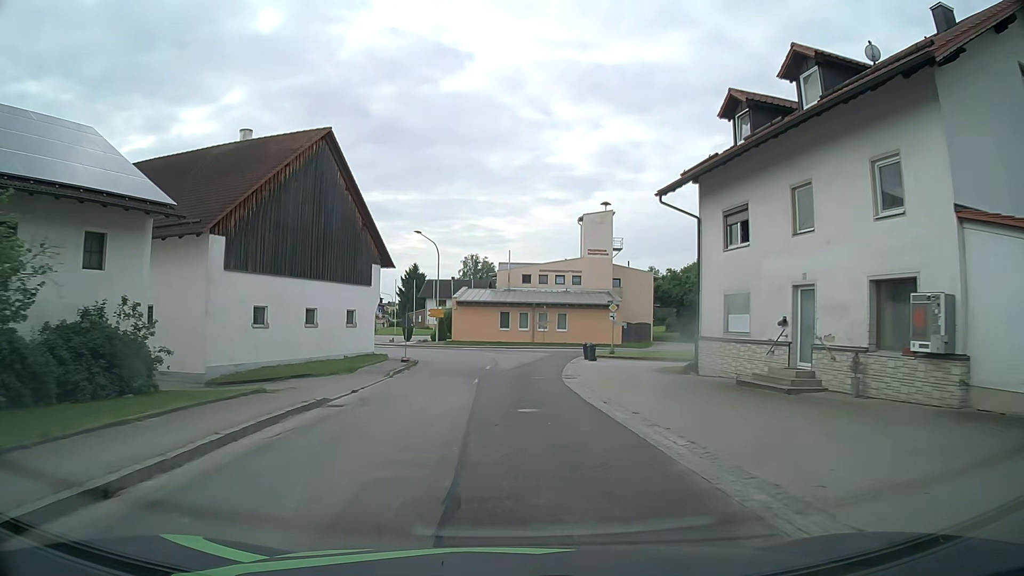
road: tertiary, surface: asphalt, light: Day
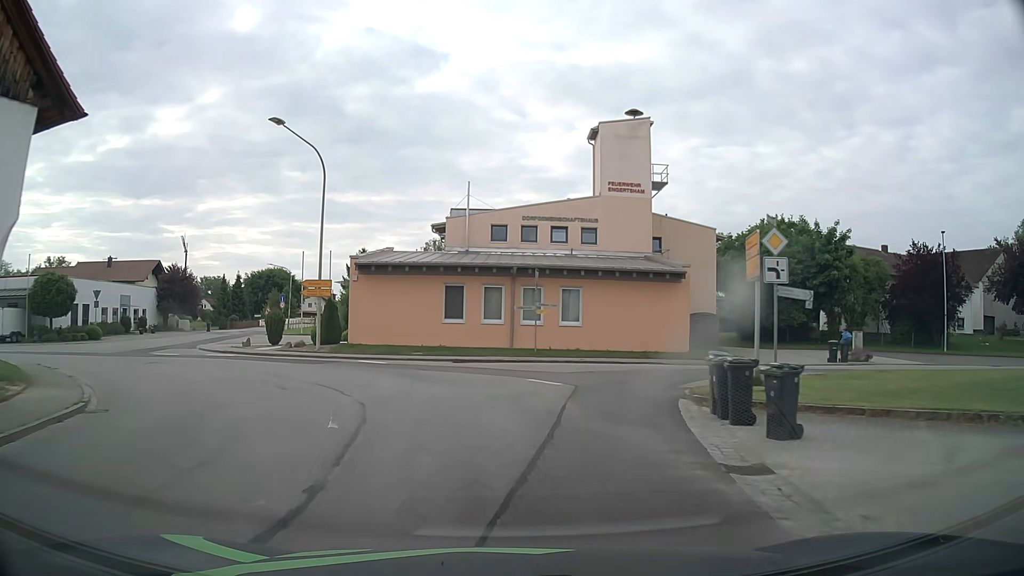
(+0.7, +29.5) m; +3°
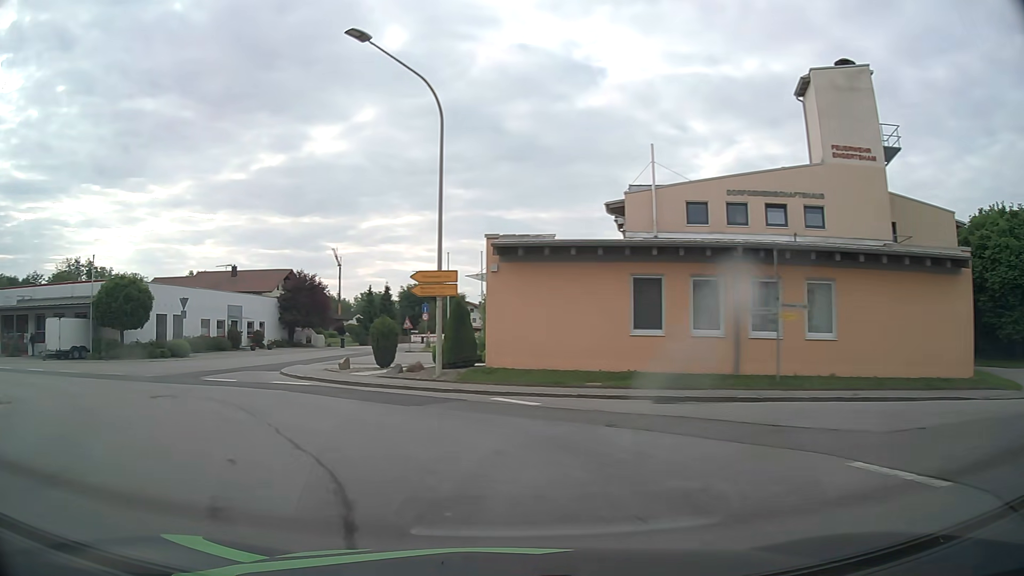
(-1.1, +10.0) m; -16°
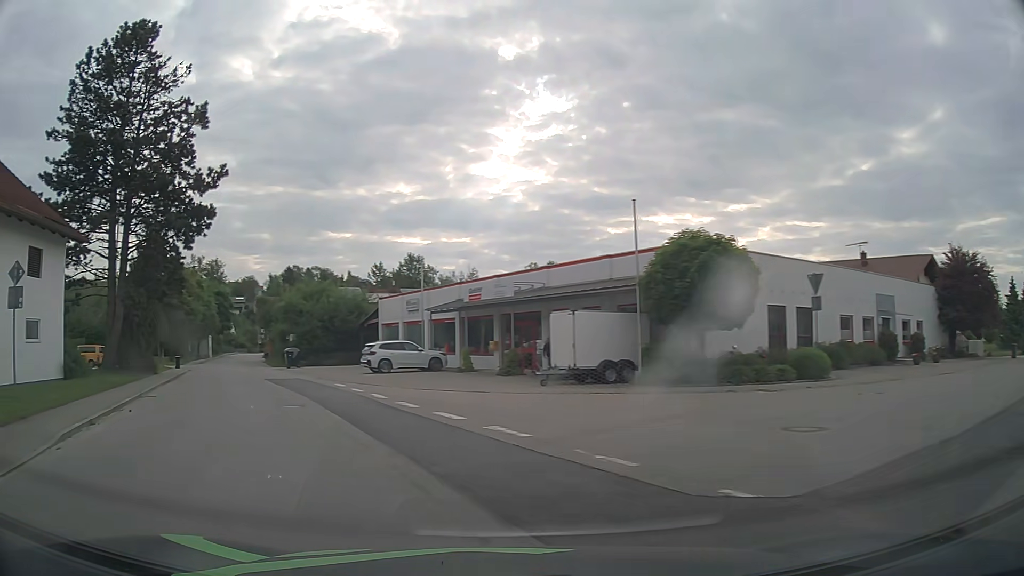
(-7.8, +16.9) m; -52°
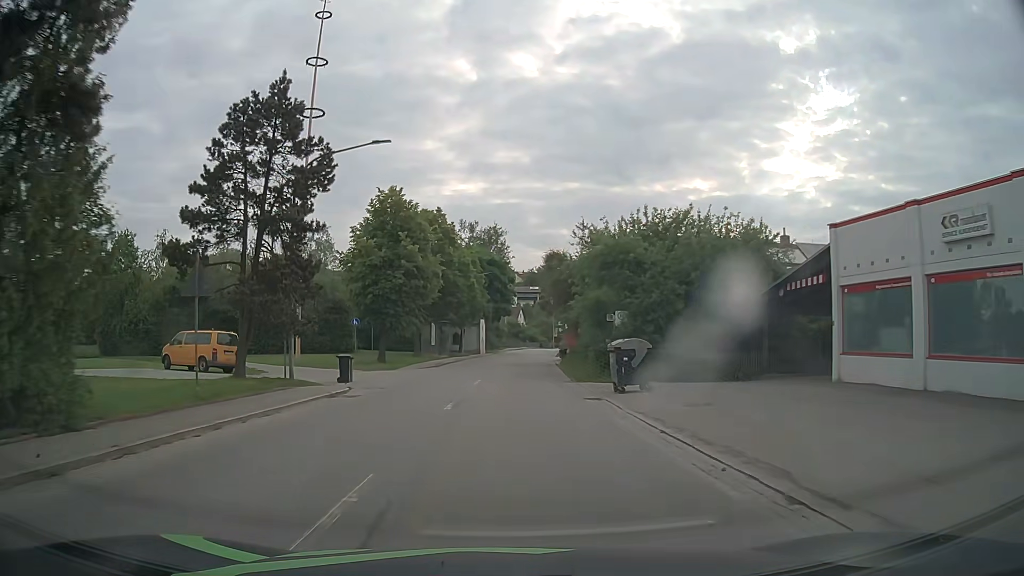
(-9.7, +29.3) m; -24°
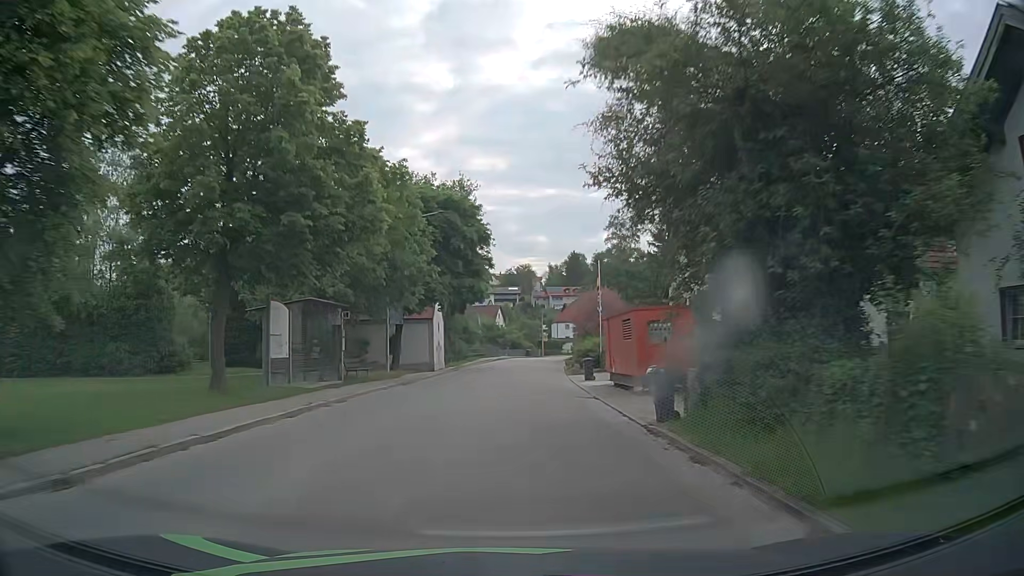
(+0.2, +30.6) m; +2°
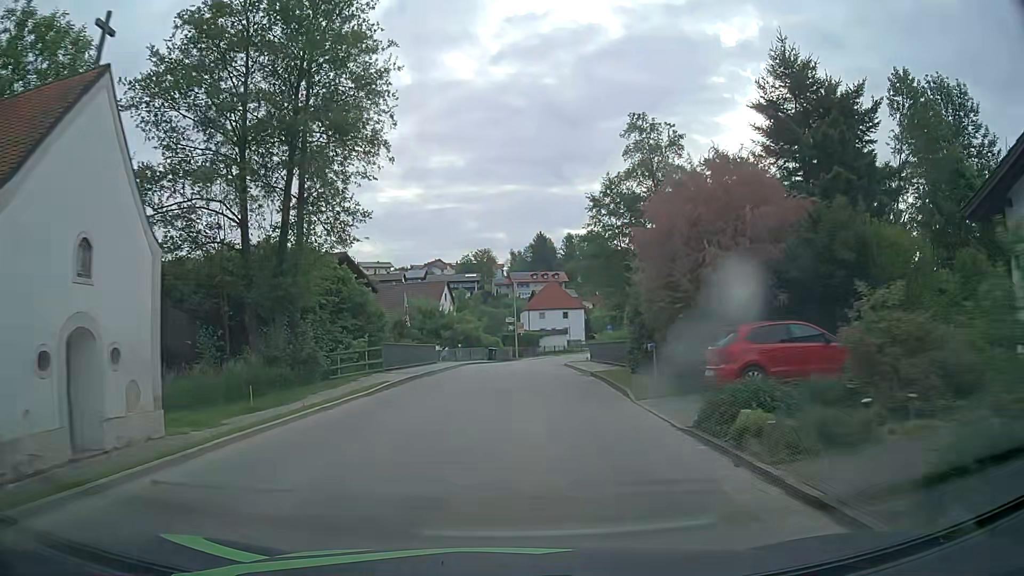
(+0.9, +39.4) m; +4°
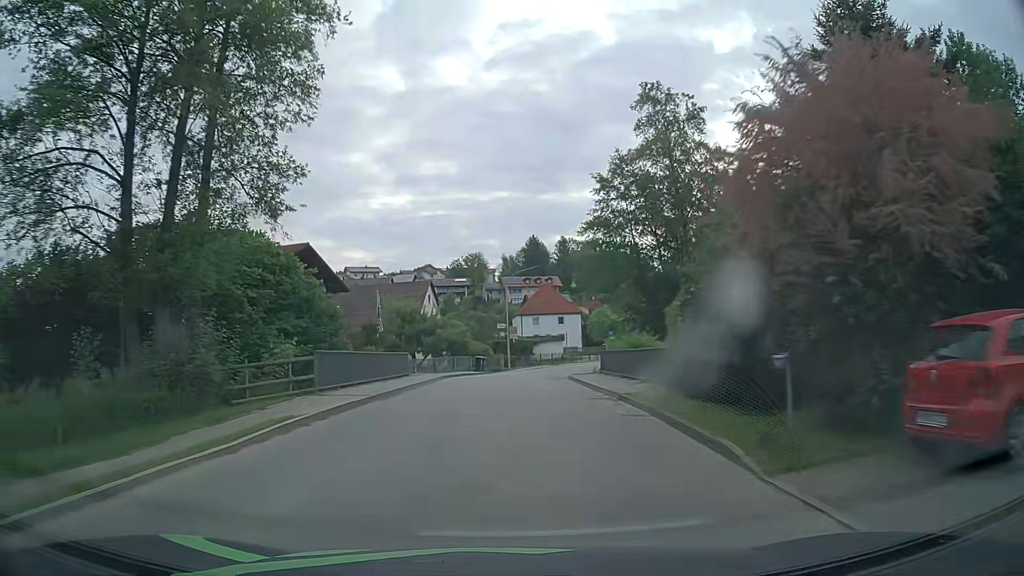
(0.0, +8.0) m; 0°
(0, +10) (0, +20) (+1, +30) (+3, +40) (+6, +49) (+10, +58) (+14, +67) (+18, +77) (+23, +86) (+27, +95) m
